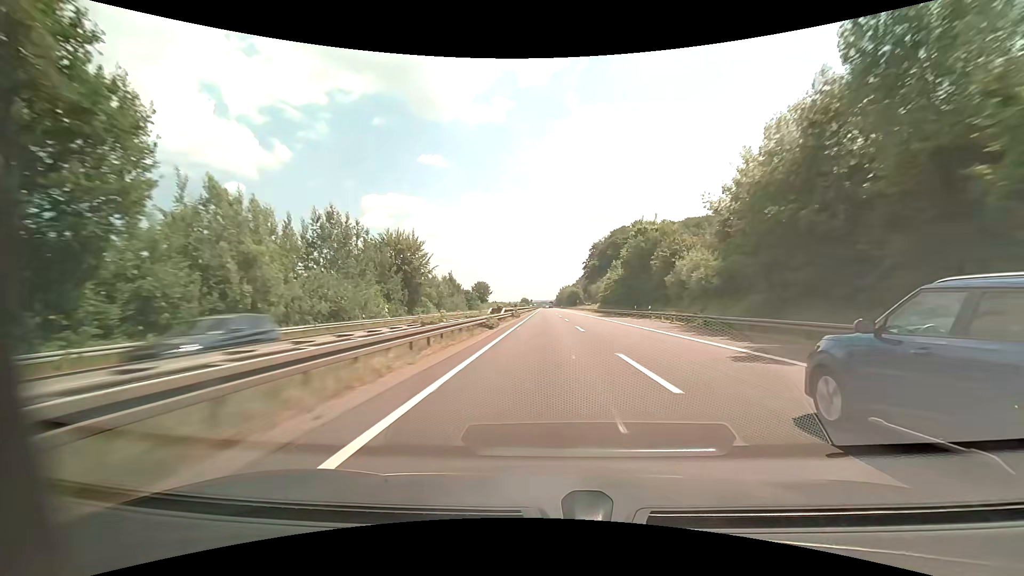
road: motorway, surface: asphalt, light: Day
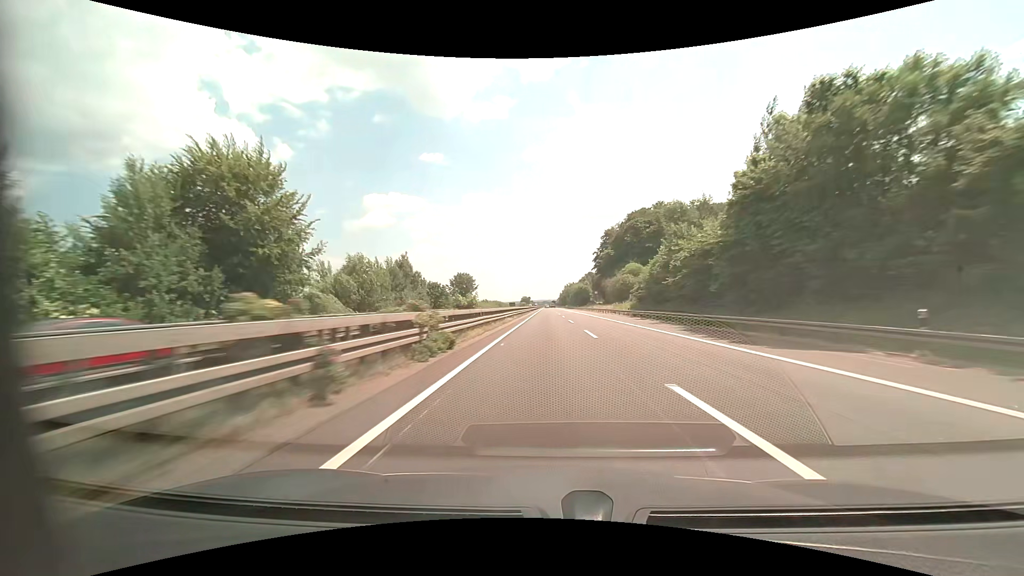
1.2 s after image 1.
(0.0, +41.7) m; 0°
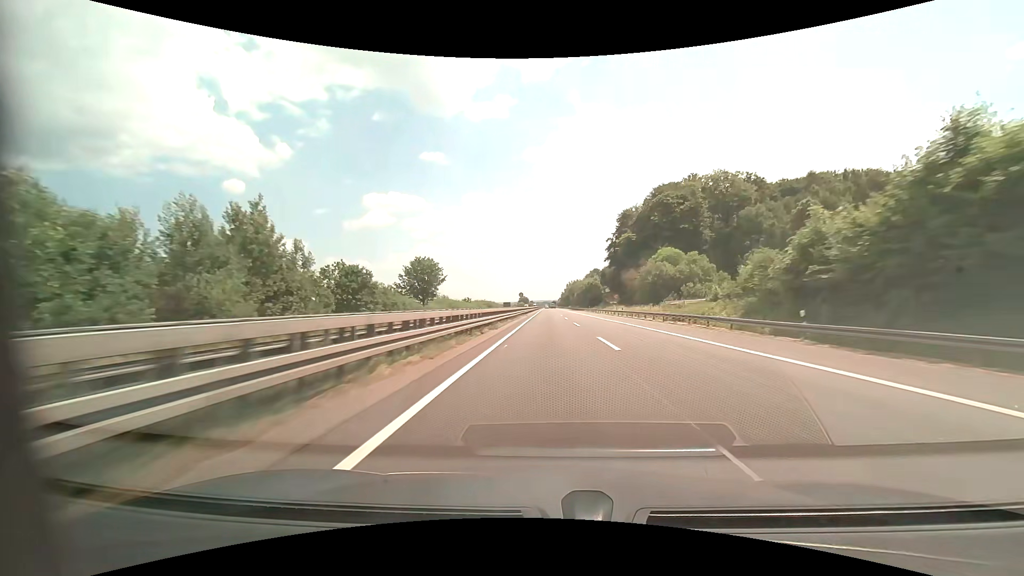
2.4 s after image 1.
(-0.1, +41.7) m; 0°
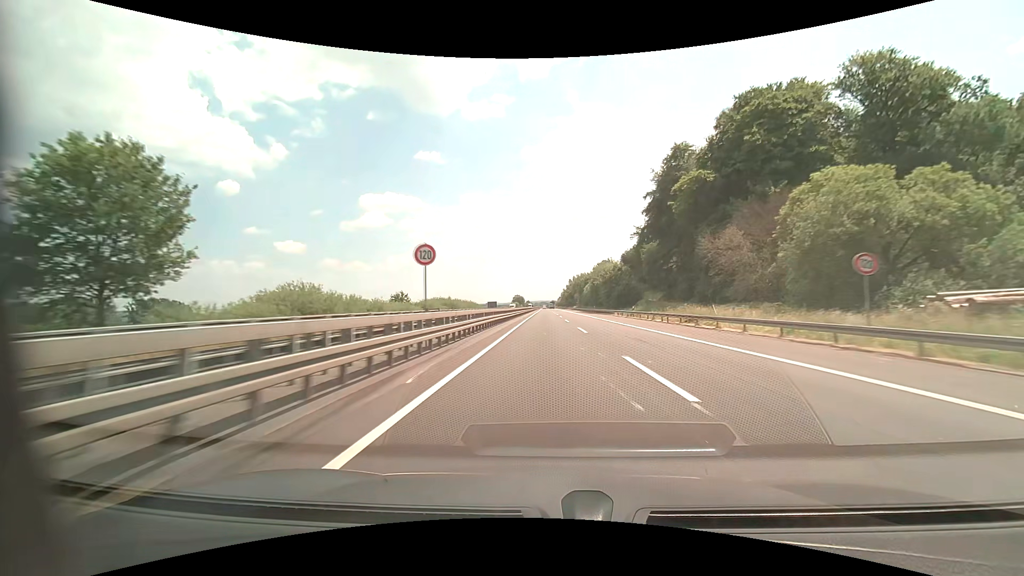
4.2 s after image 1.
(+0.3, +62.4) m; 0°
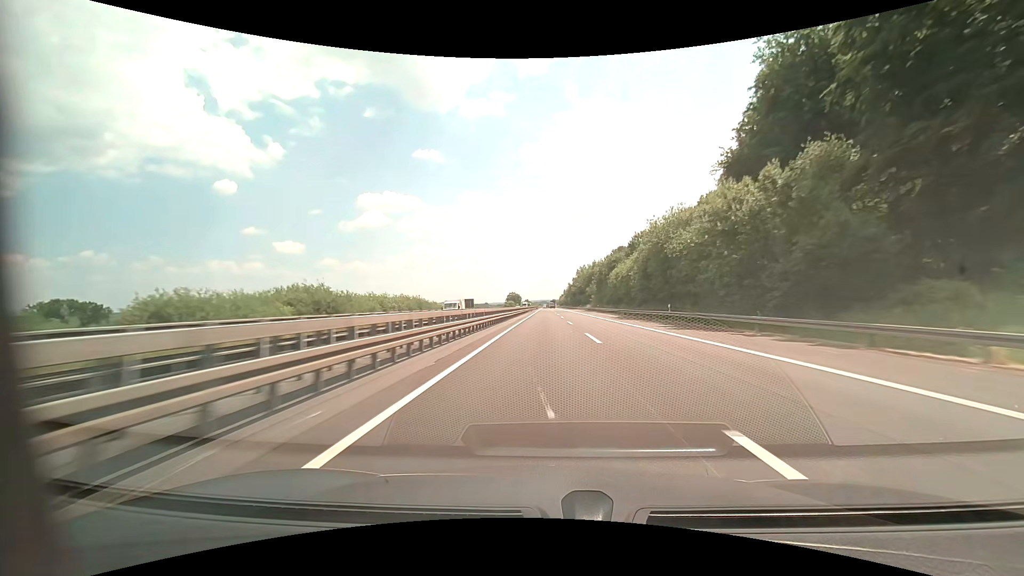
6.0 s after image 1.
(0.0, +62.3) m; 0°
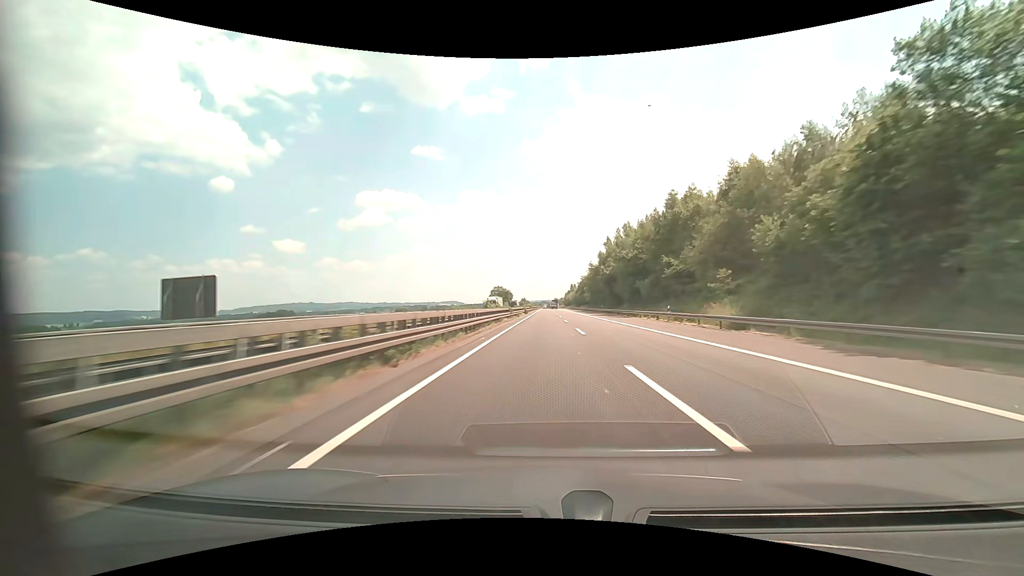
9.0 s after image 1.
(0.0, +103.3) m; 0°
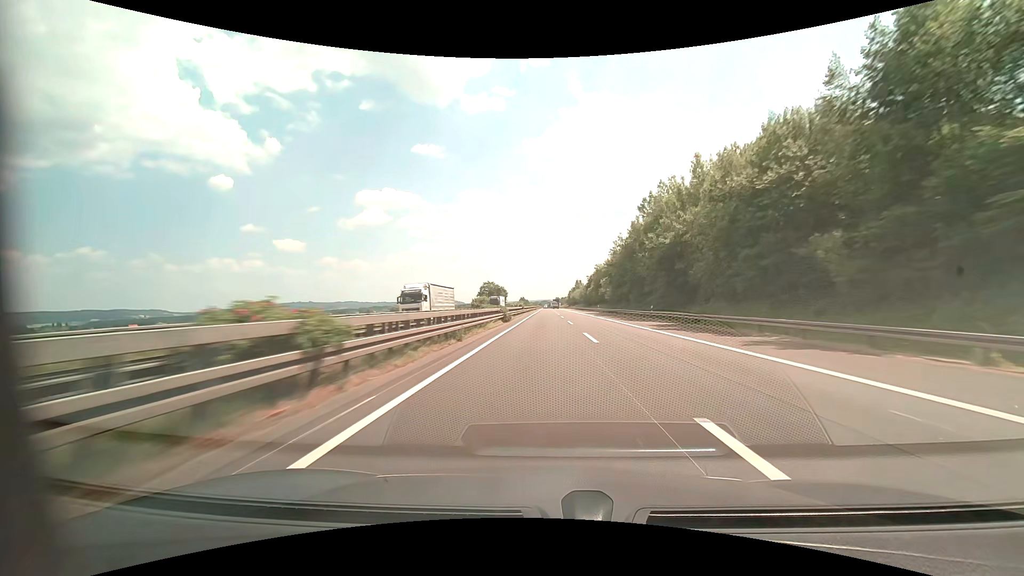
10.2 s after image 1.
(0.0, +41.2) m; 0°
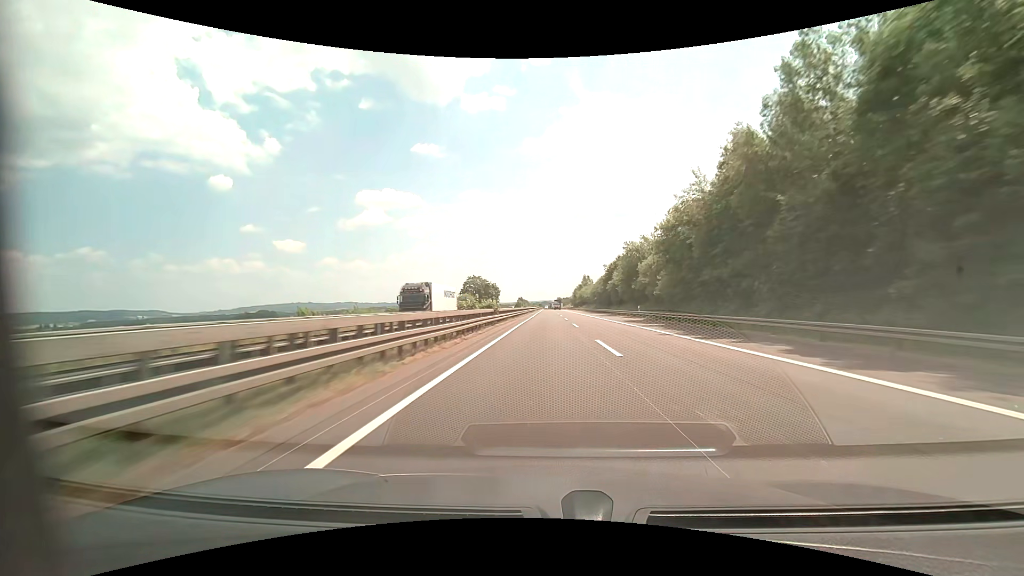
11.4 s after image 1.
(0.0, +41.2) m; 0°
(0, +10) (0, +20) (0, +30) (0, +40) (0, +50) (0, +60) (0, +70) (0, +80) (0, +90) (0, +100) m
